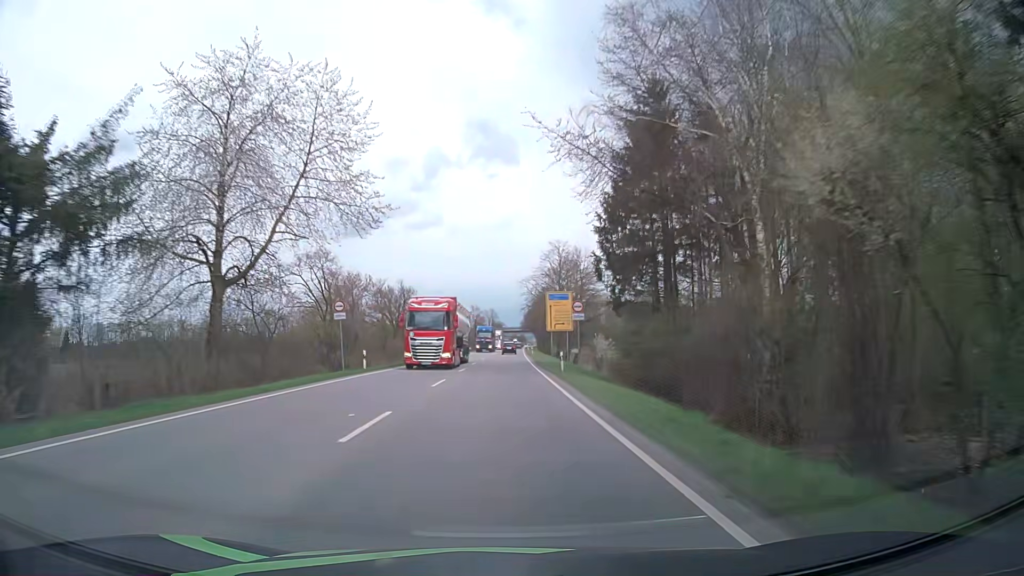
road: primary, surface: asphalt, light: Day
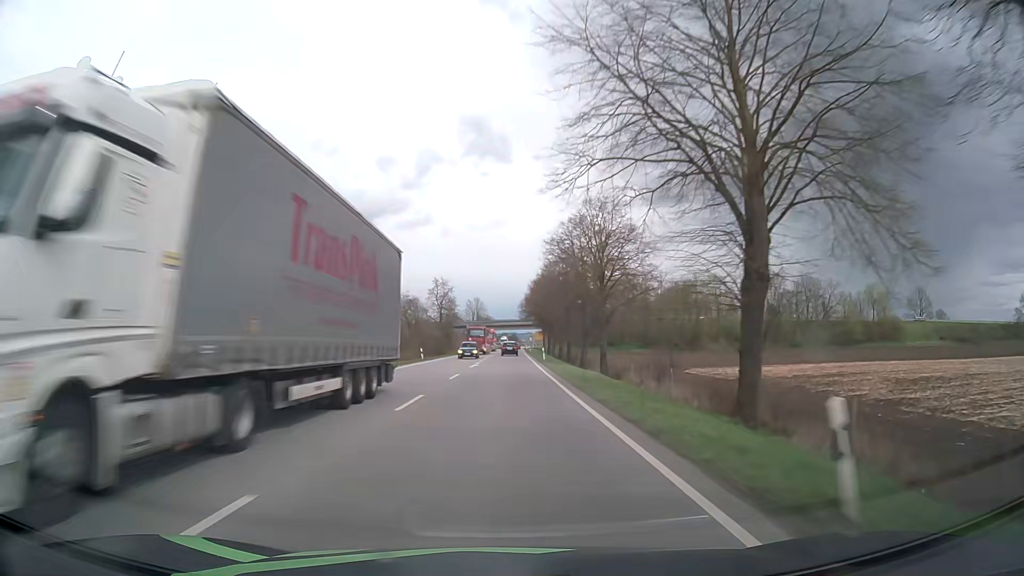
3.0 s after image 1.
(+1.0, +78.7) m; +1°
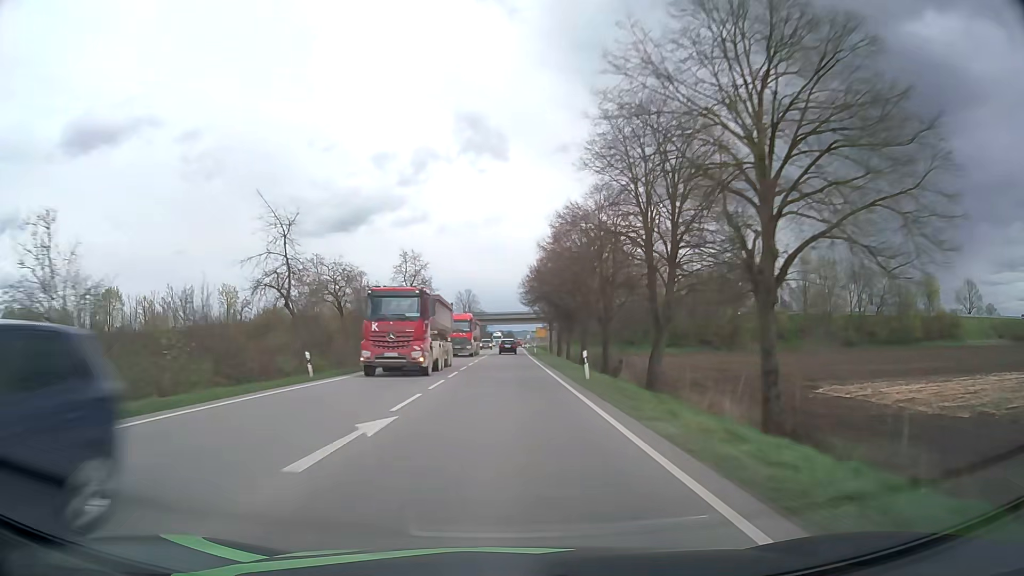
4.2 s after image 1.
(+0.1, +30.9) m; 0°
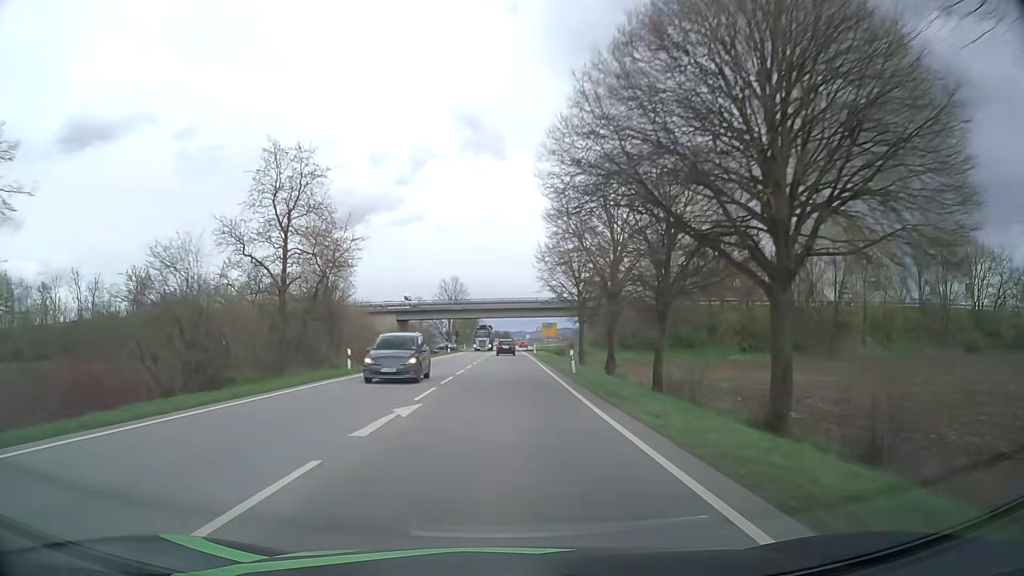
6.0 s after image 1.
(+0.2, +45.0) m; 0°
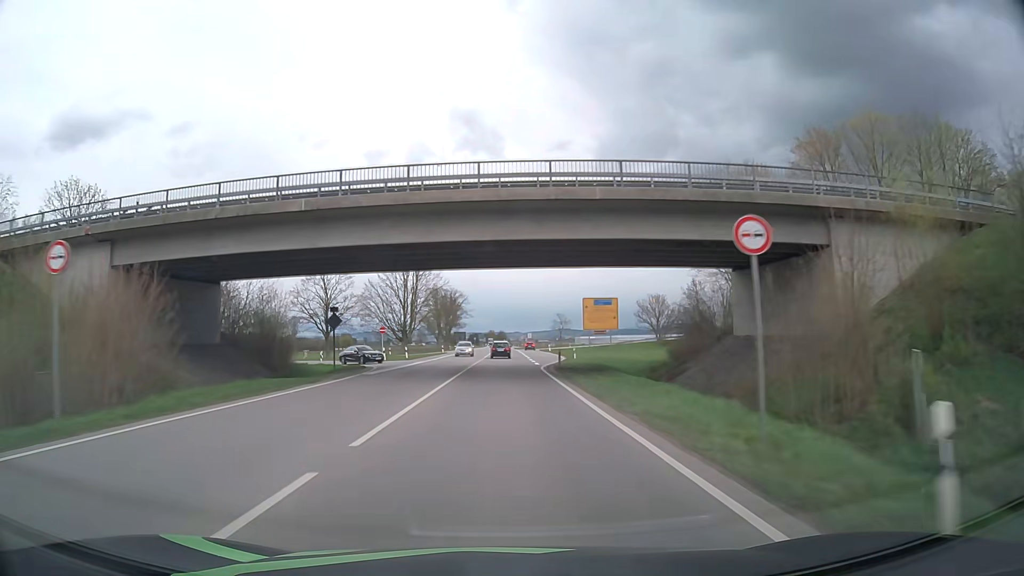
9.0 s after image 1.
(+0.2, +72.8) m; 0°
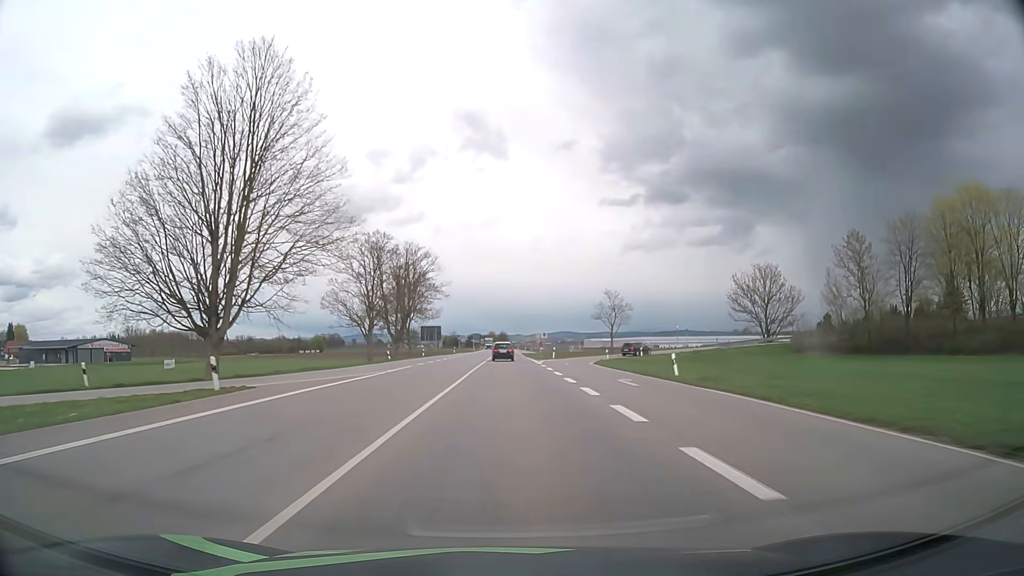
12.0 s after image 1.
(-0.2, +72.7) m; 0°
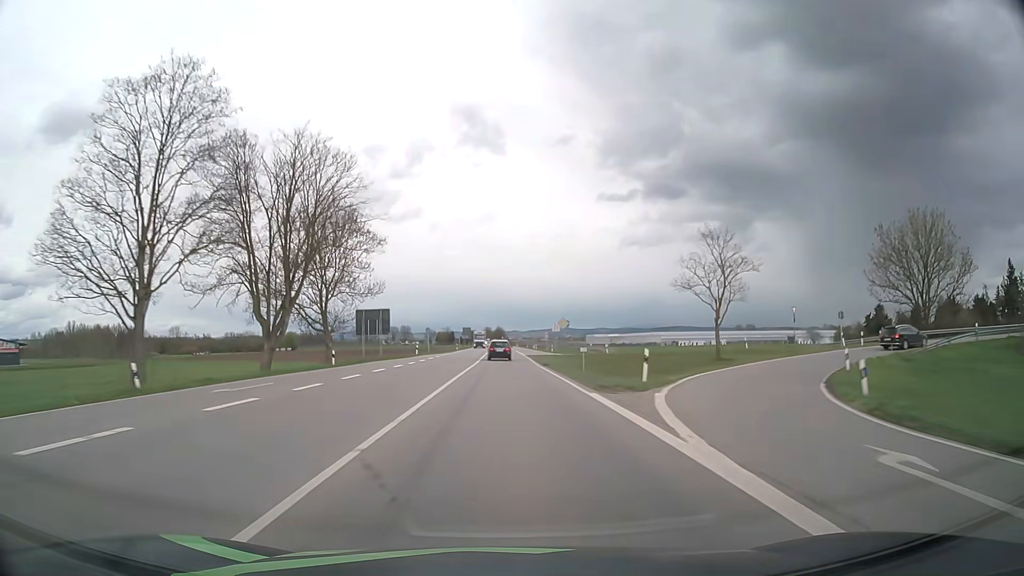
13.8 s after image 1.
(+0.2, +43.6) m; 0°
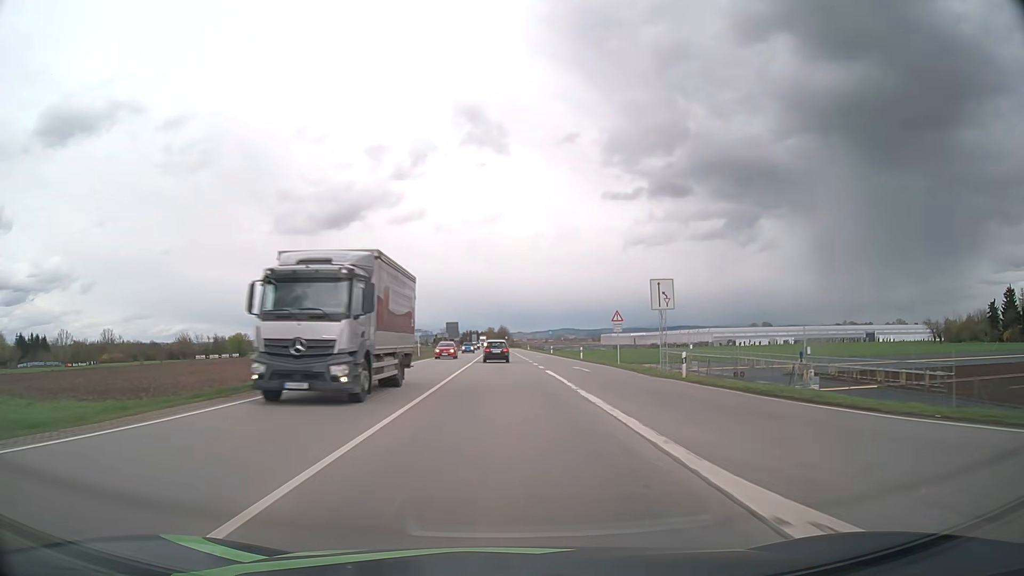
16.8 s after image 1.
(-0.2, +70.0) m; 0°
(0, +10) (0, +20) (0, +30) (0, +40) (0, +50) (0, +60) (-1, +70) (-1, +80) (-1, +90) (-1, +100) m
